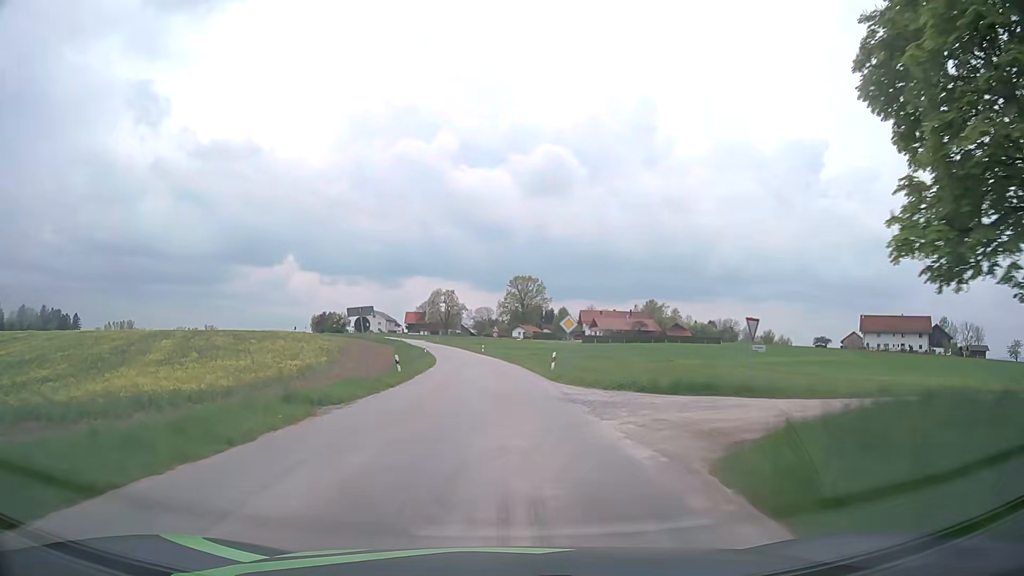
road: tertiary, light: Day
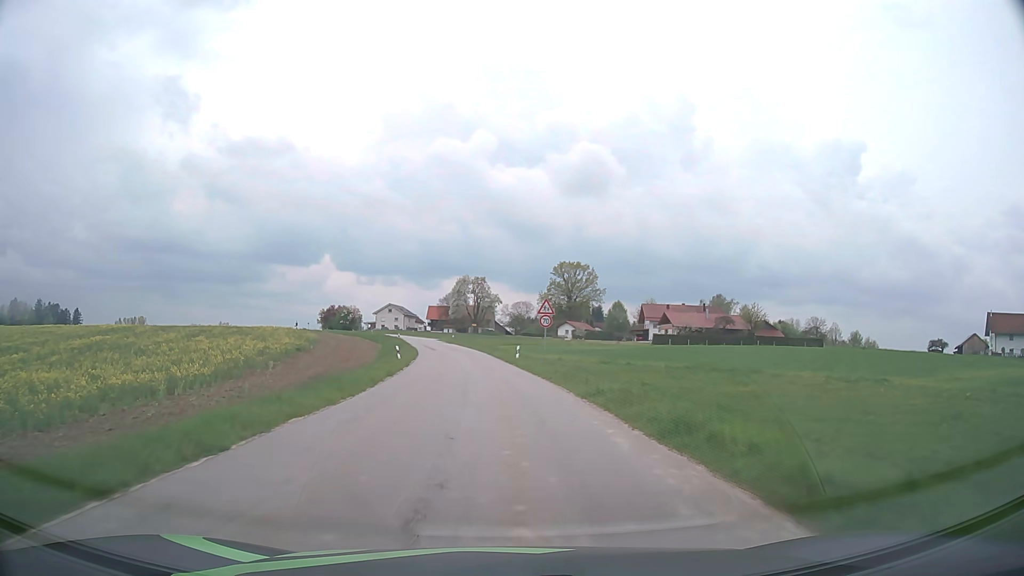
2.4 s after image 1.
(-1.1, +41.5) m; -3°
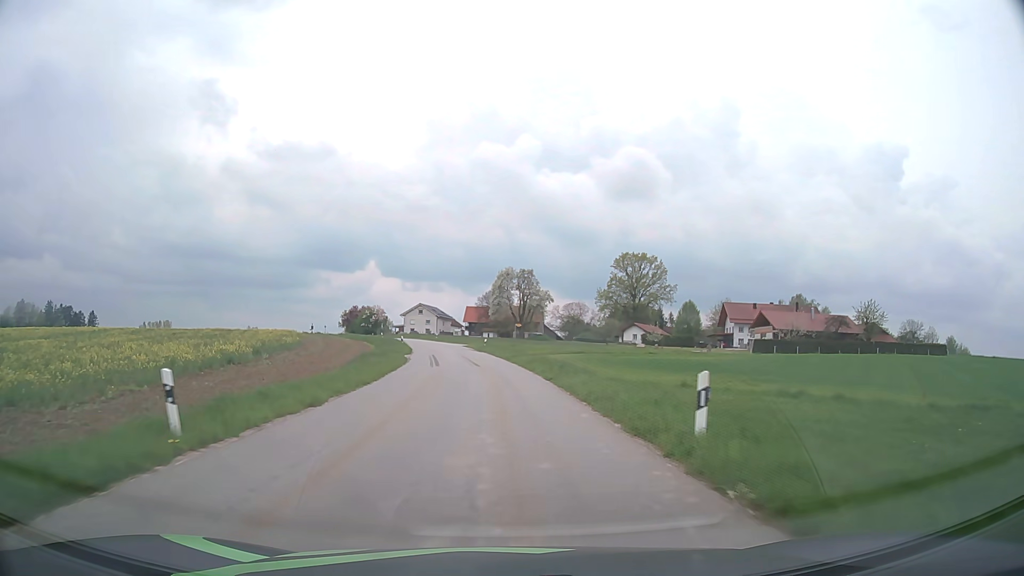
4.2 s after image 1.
(-1.0, +30.8) m; -4°
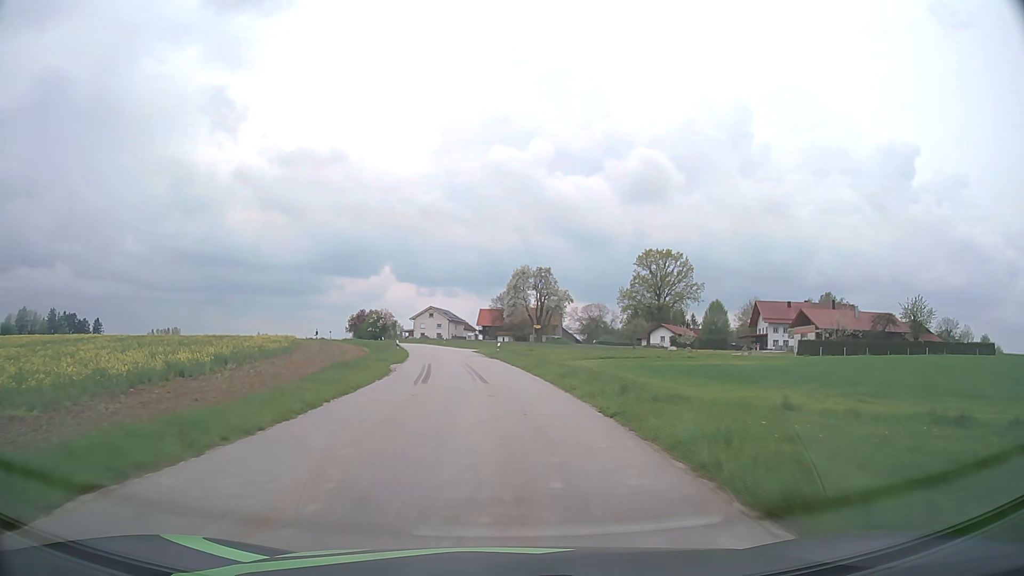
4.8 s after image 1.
(-0.1, +10.2) m; -1°
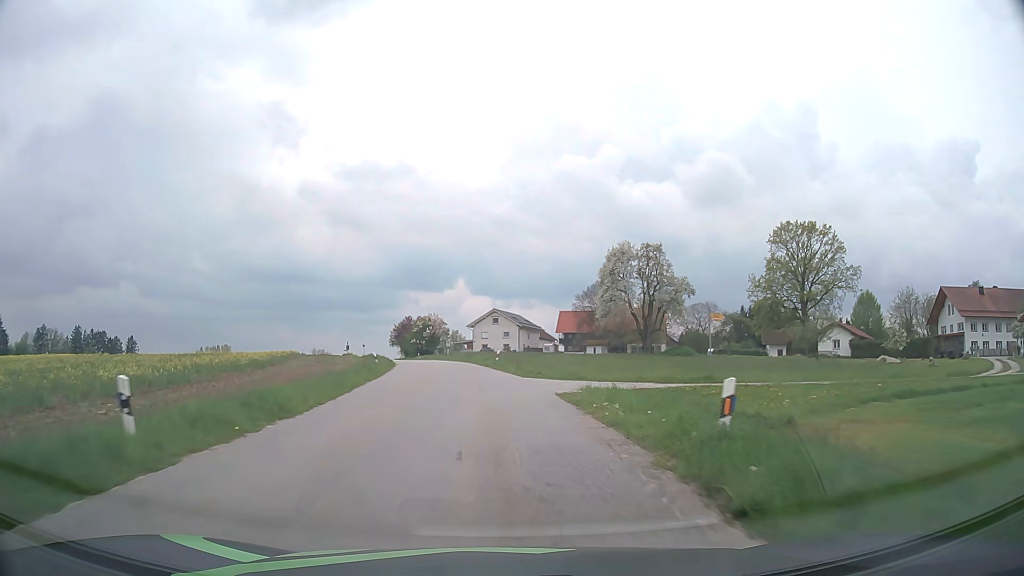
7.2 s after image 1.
(-2.0, +40.4) m; -6°
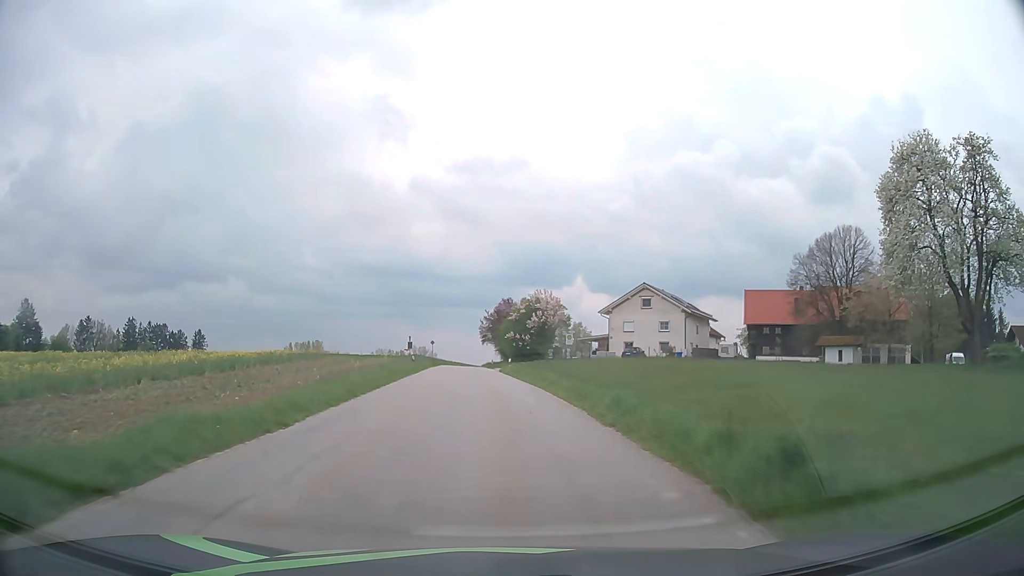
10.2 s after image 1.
(-4.2, +48.7) m; -10°
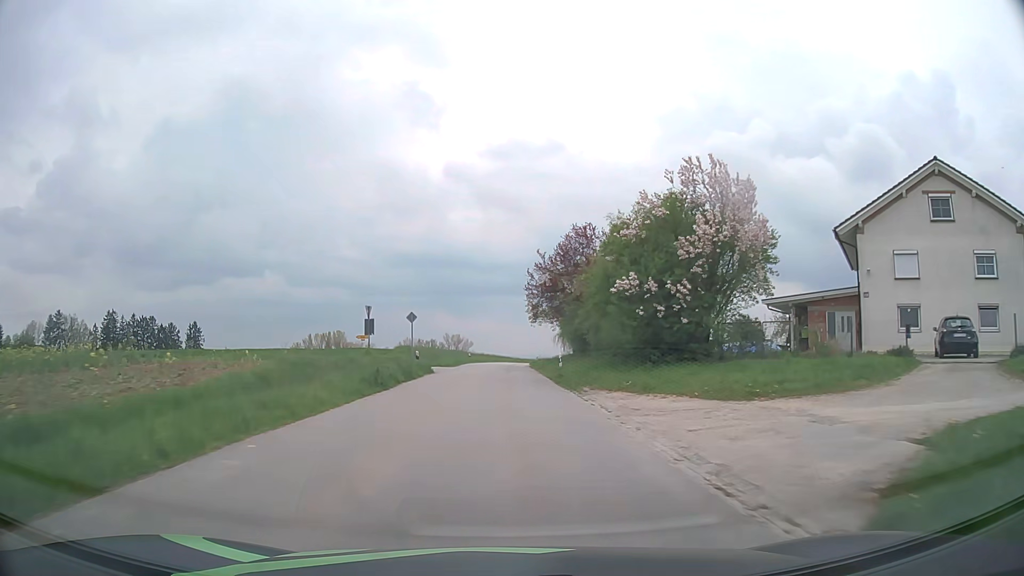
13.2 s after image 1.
(-2.4, +48.6) m; -4°
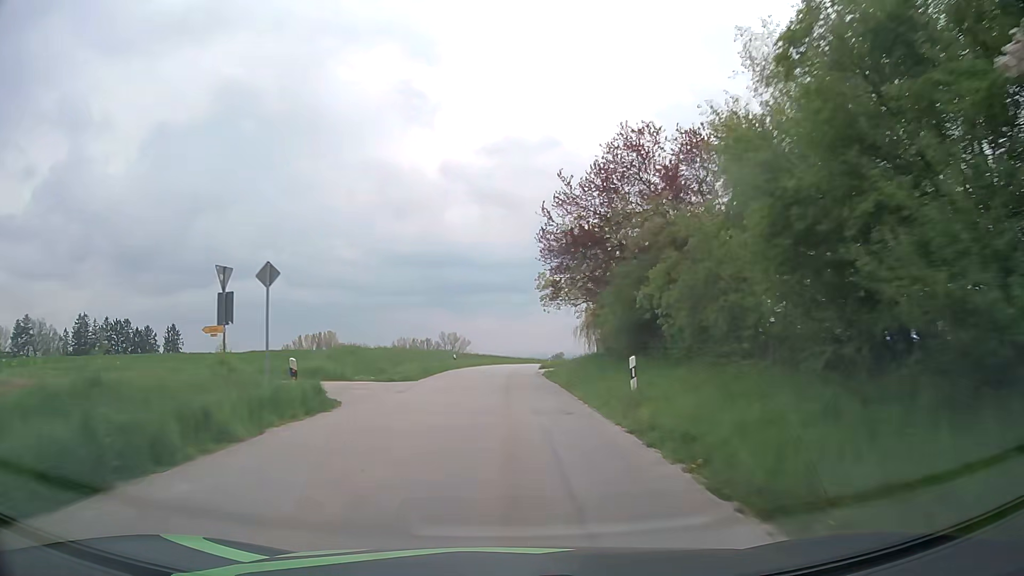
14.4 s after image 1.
(0.0, +19.9) m; 0°
(0, +10) (0, +20) (0, +30) (0, +40) (0, +50) (+1, +60) (+2, +70) (+4, +80) (+6, +90) (+8, +99) m
